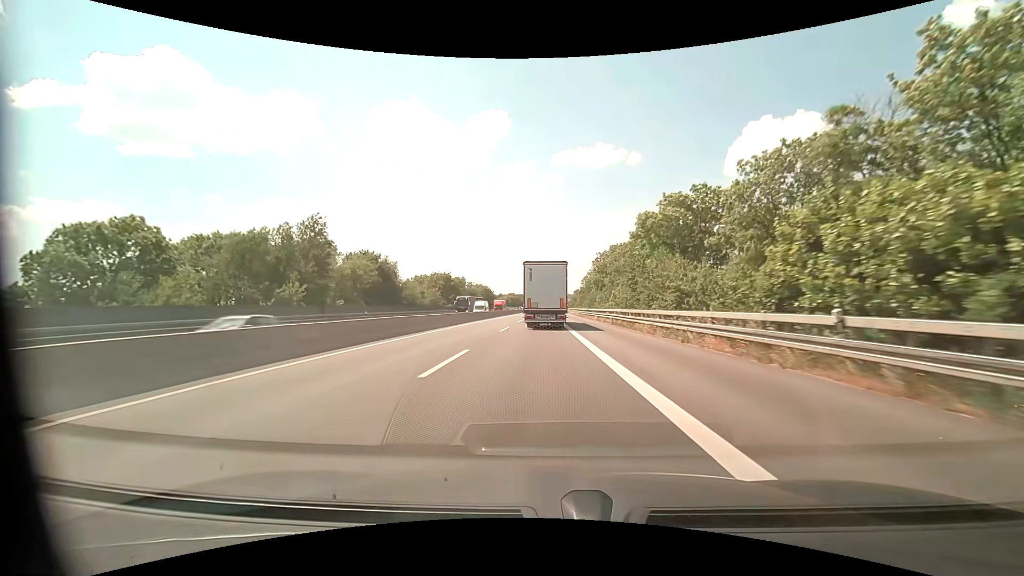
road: motorway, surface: asphalt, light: Day
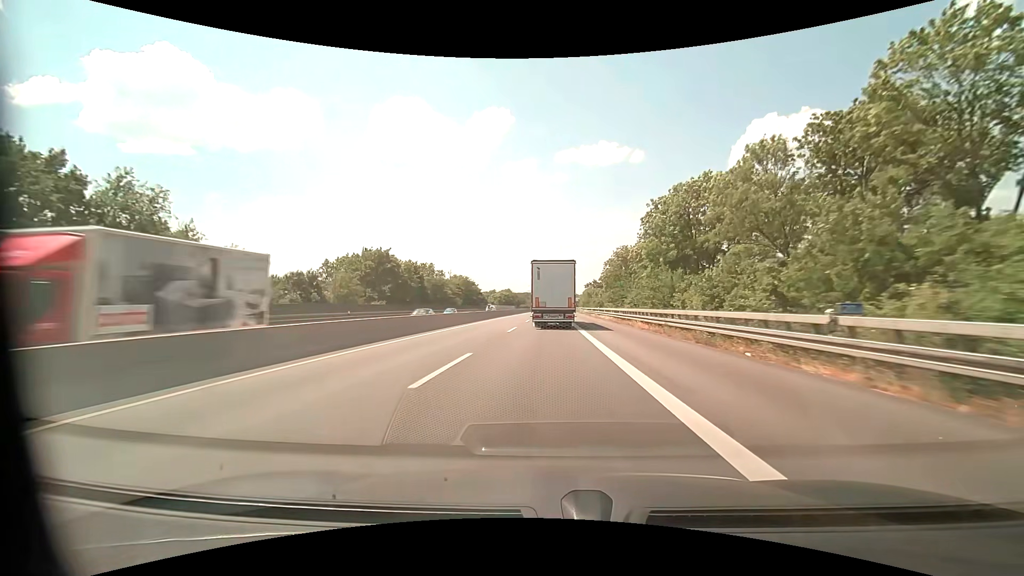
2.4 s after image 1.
(-0.2, +55.5) m; 0°
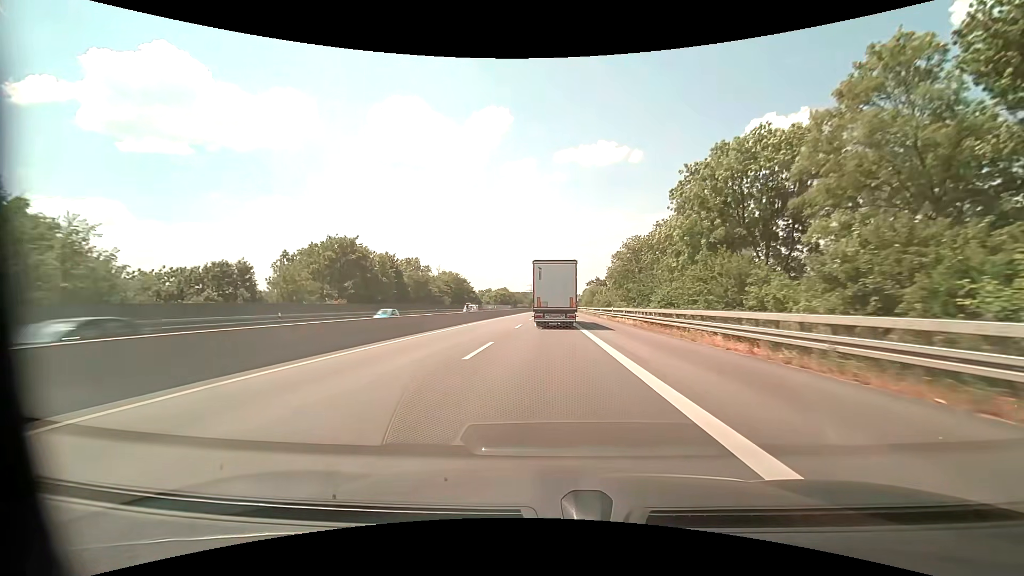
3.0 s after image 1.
(0.0, +13.9) m; 0°
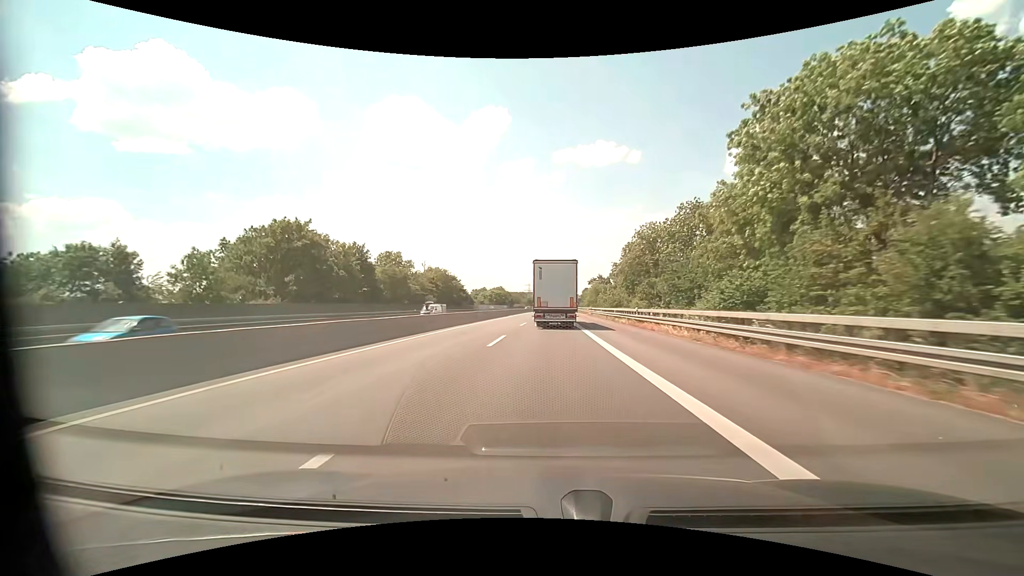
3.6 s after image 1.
(0.0, +13.8) m; 0°
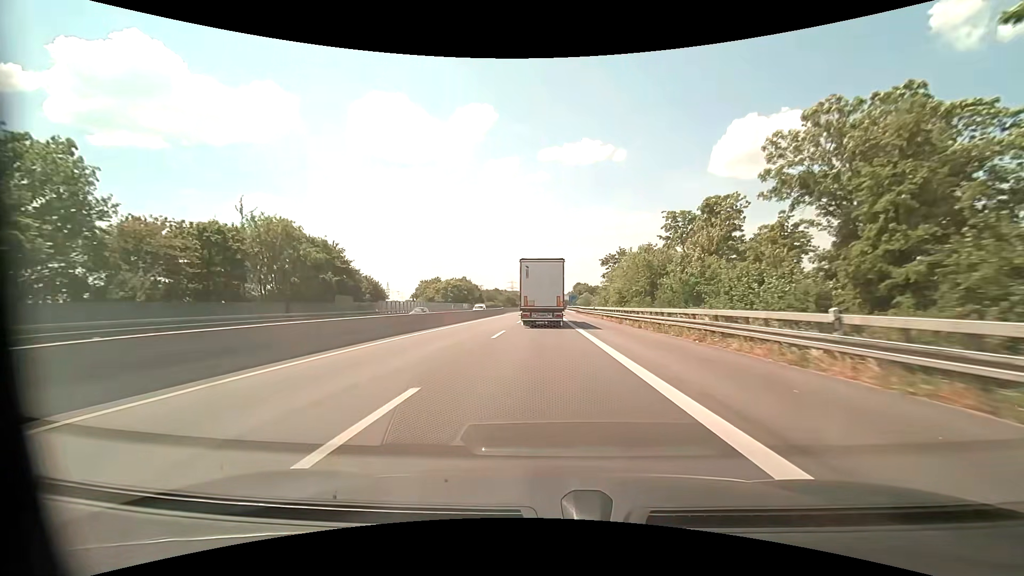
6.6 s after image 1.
(+0.9, +69.0) m; +2°
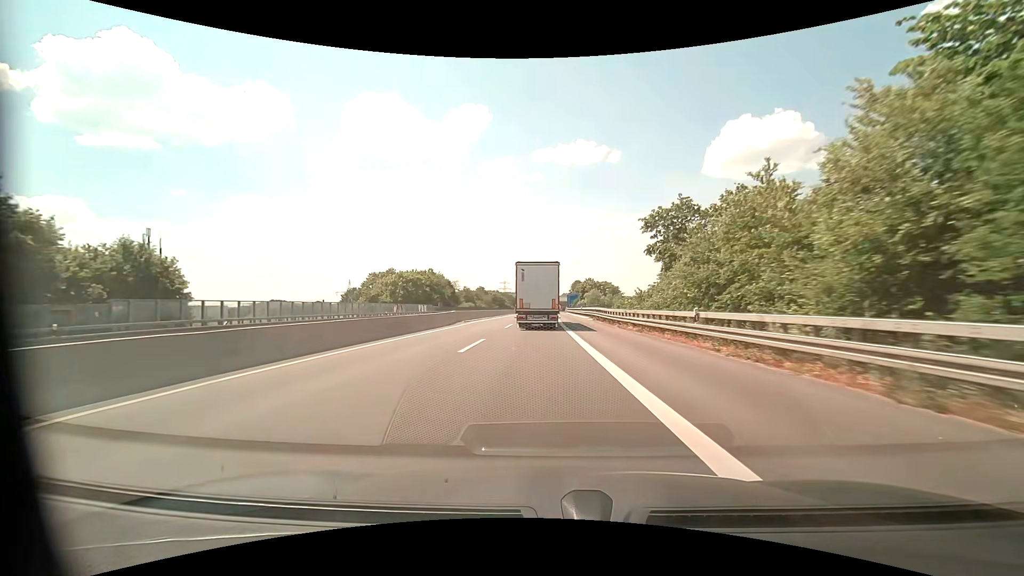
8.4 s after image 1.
(+0.2, +41.3) m; +1°
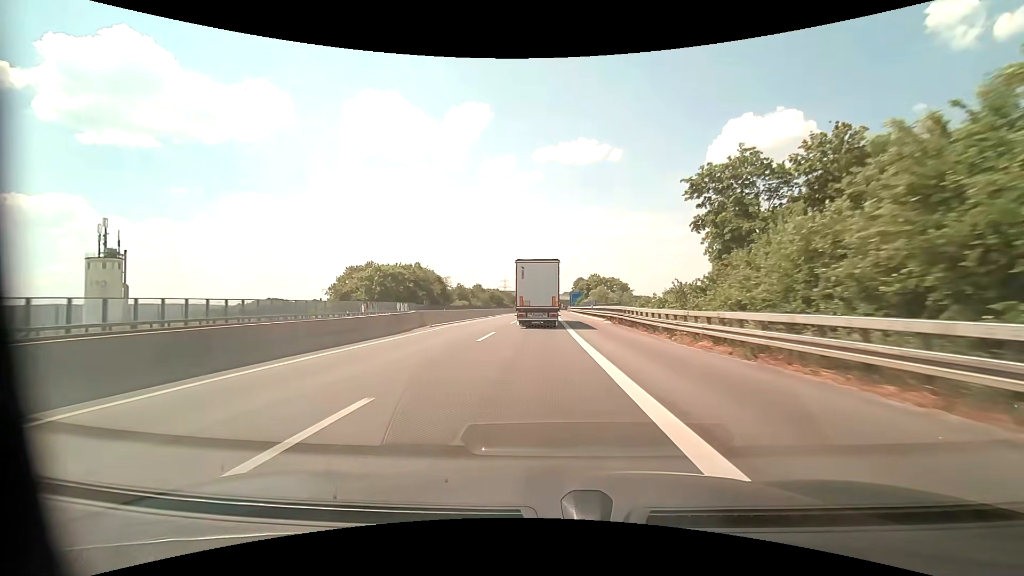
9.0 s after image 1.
(0.0, +13.8) m; 0°
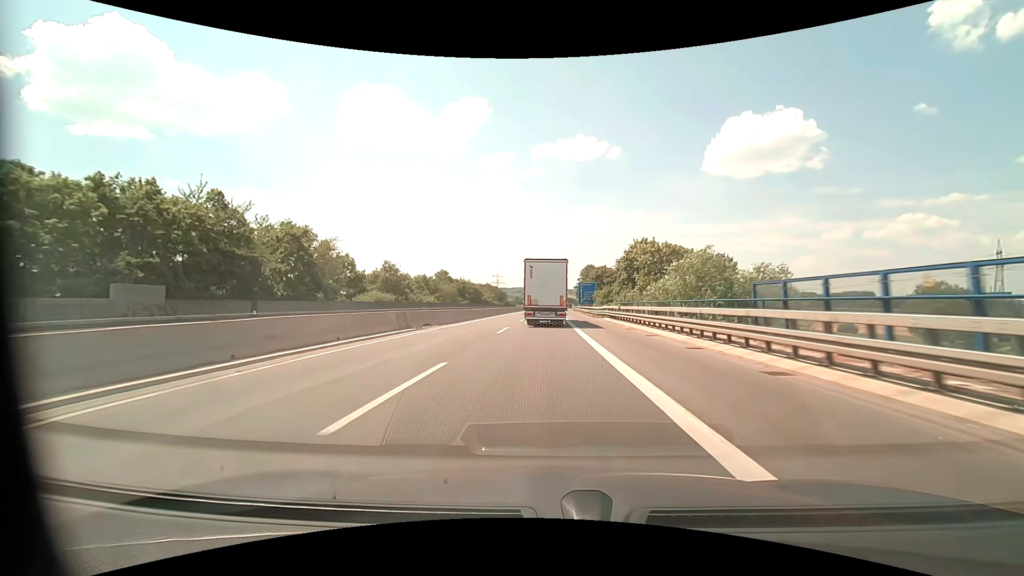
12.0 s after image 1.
(-0.1, +68.2) m; 0°
(0, +10) (0, +20) (0, +30) (0, +40) (0, +50) (0, +60) (0, +70) (+1, +80) (+1, +90) (+1, +100) m
